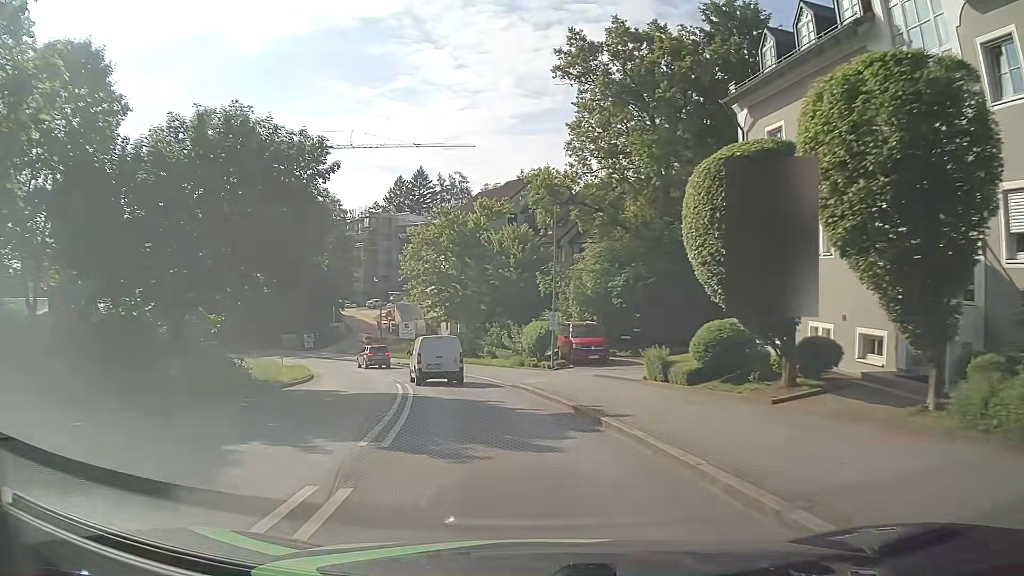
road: tertiary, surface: asphalt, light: Day
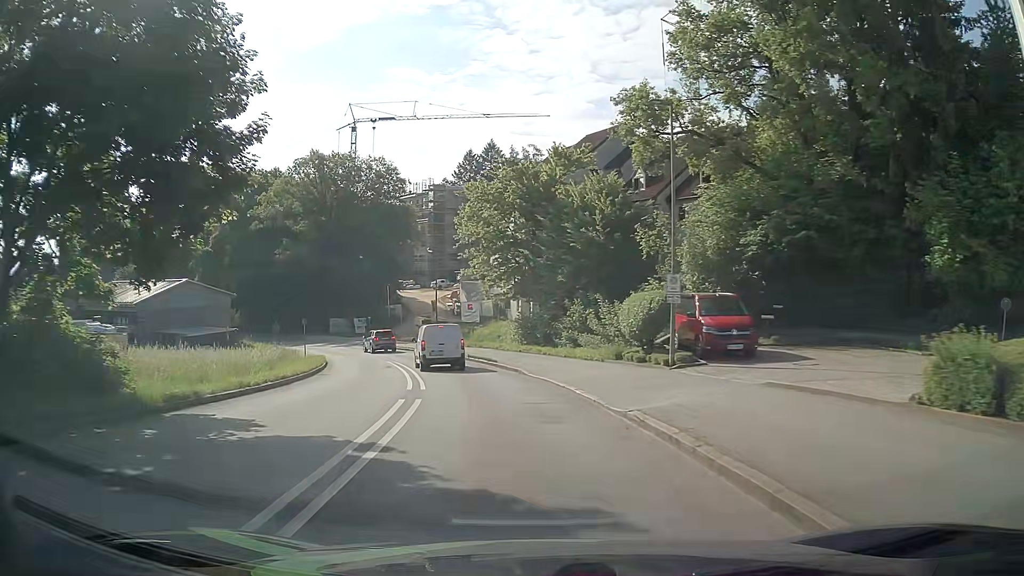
(-0.9, +12.1) m; -8°
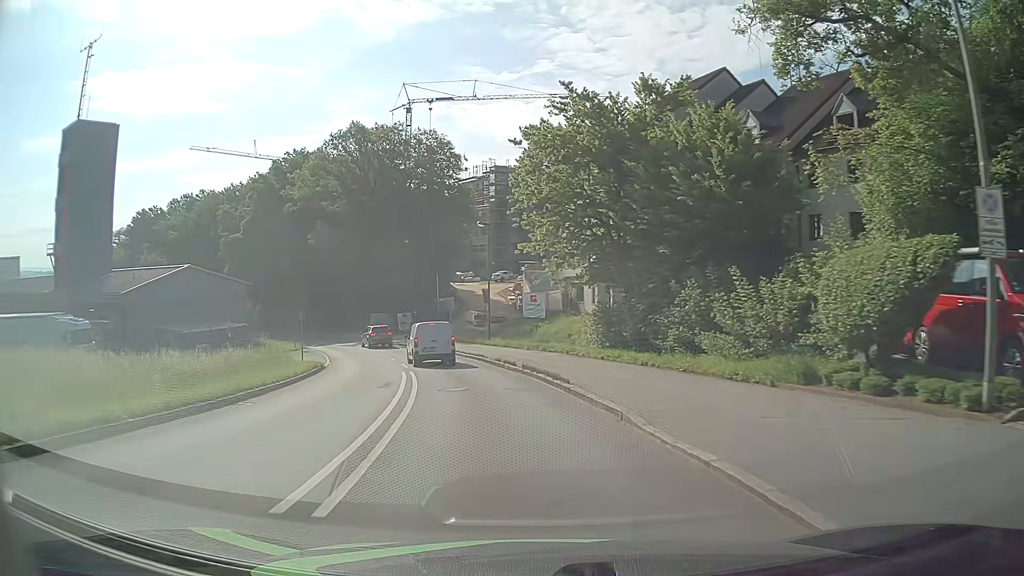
(-0.5, +12.6) m; -5°
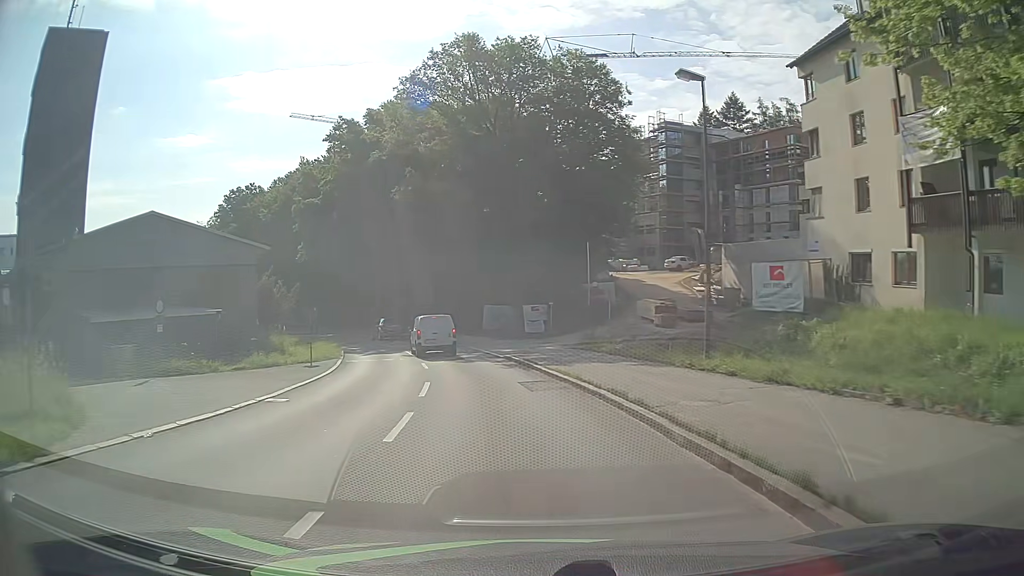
(-3.2, +26.3) m; -13°
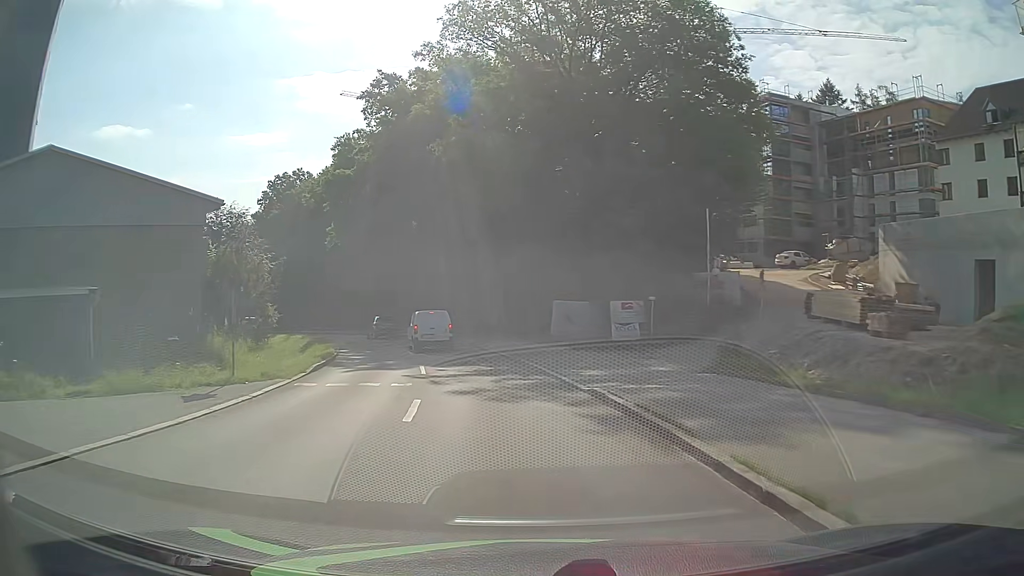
(-0.8, +13.7) m; -5°
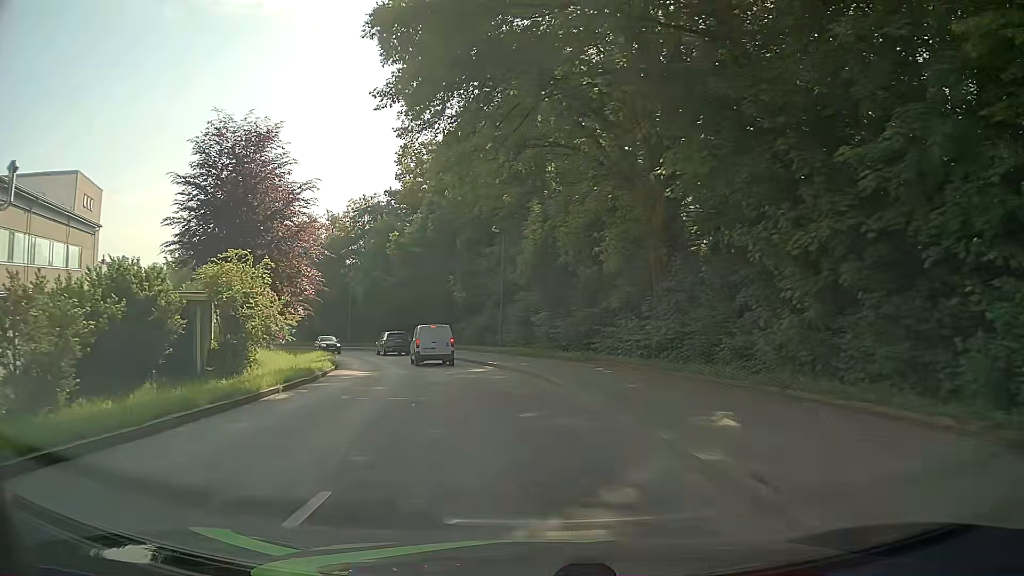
(-5.3, +34.2) m; -18°
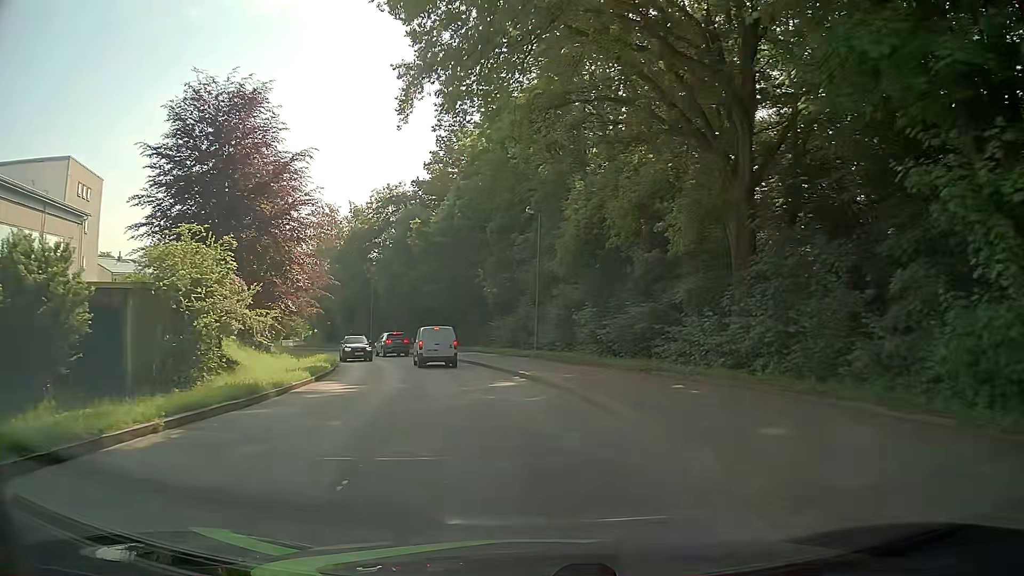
(-0.2, +6.9) m; -4°
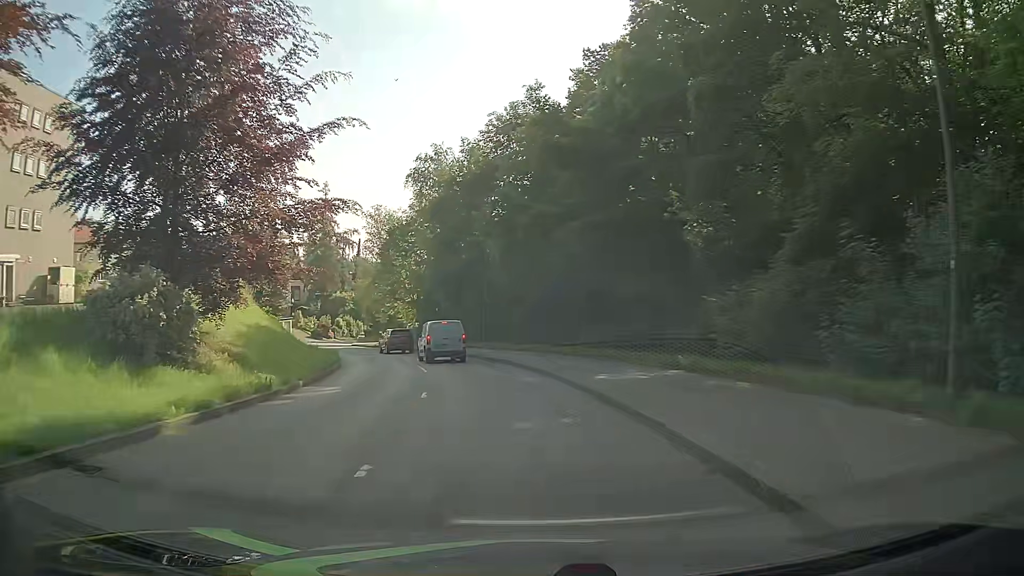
(-2.9, +27.4) m; -12°
(0, +10) (-2, +20) (-4, +30) (-7, +39) (-11, +48) (-15, +58) (-19, +67) (-23, +76) (-27, +85) (-30, +95) m
